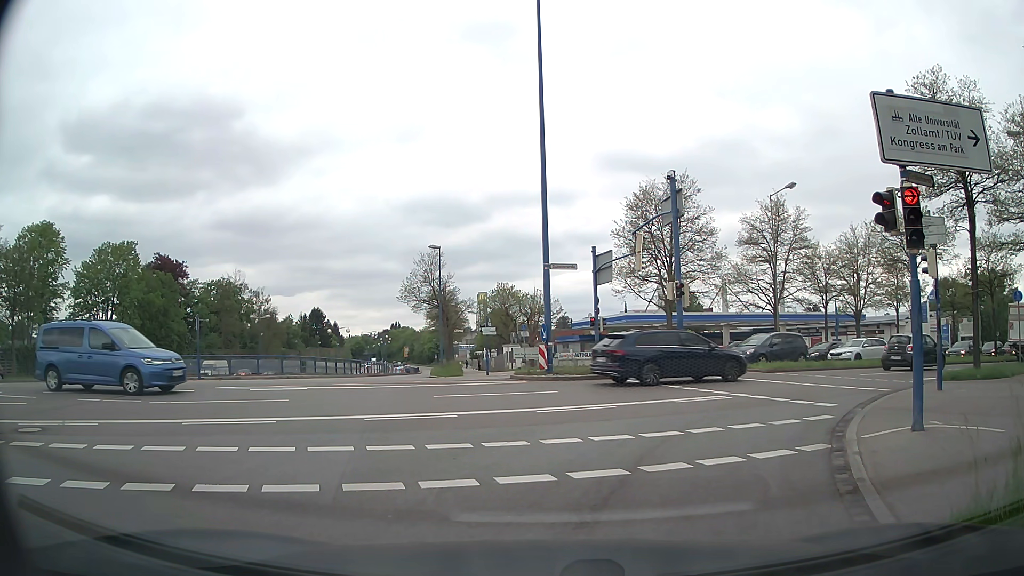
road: trunk_link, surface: asphalt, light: Day
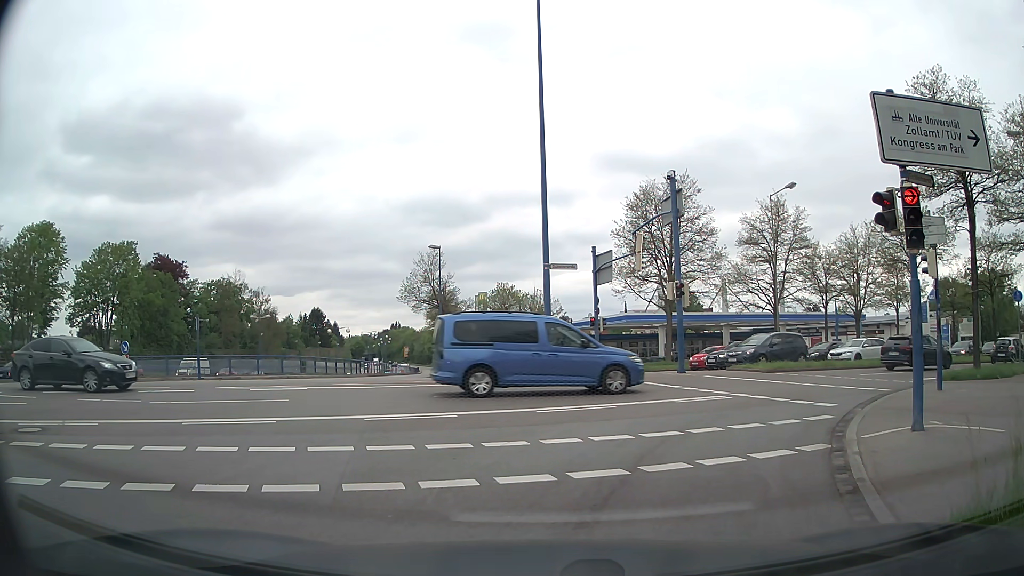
(0.0, 0.0) m; 0°
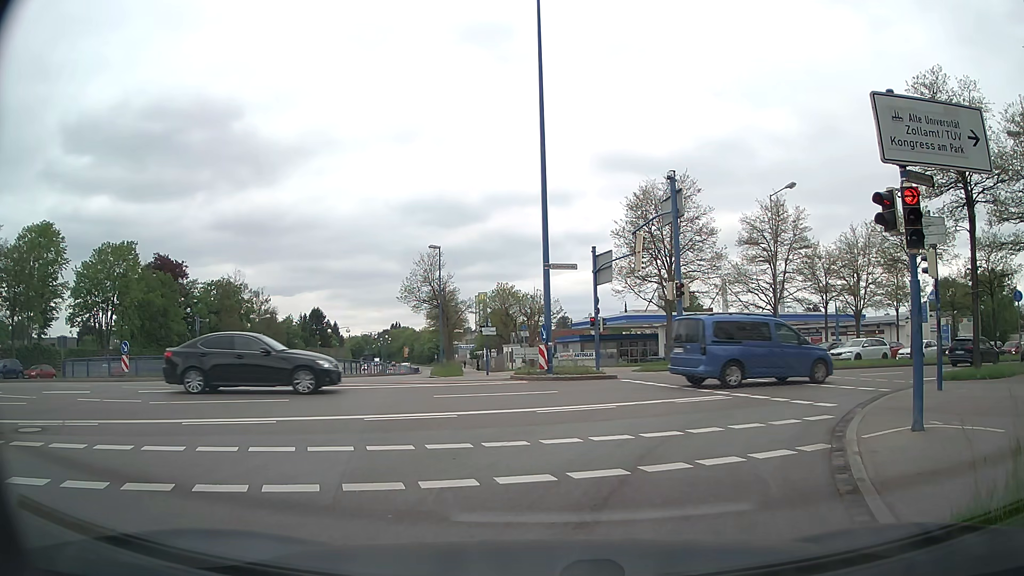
(0.0, 0.0) m; 0°
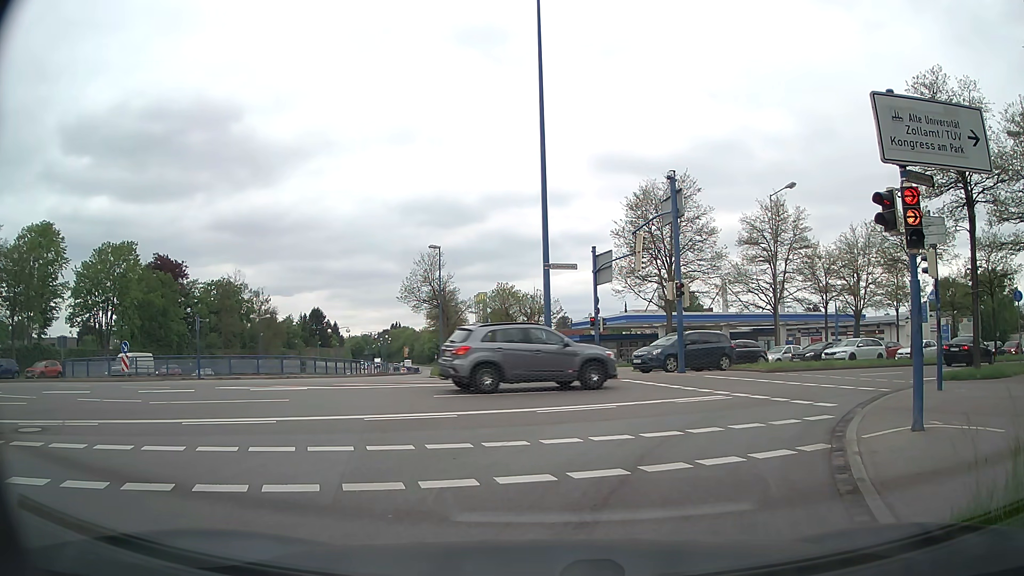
(0.0, 0.0) m; 0°
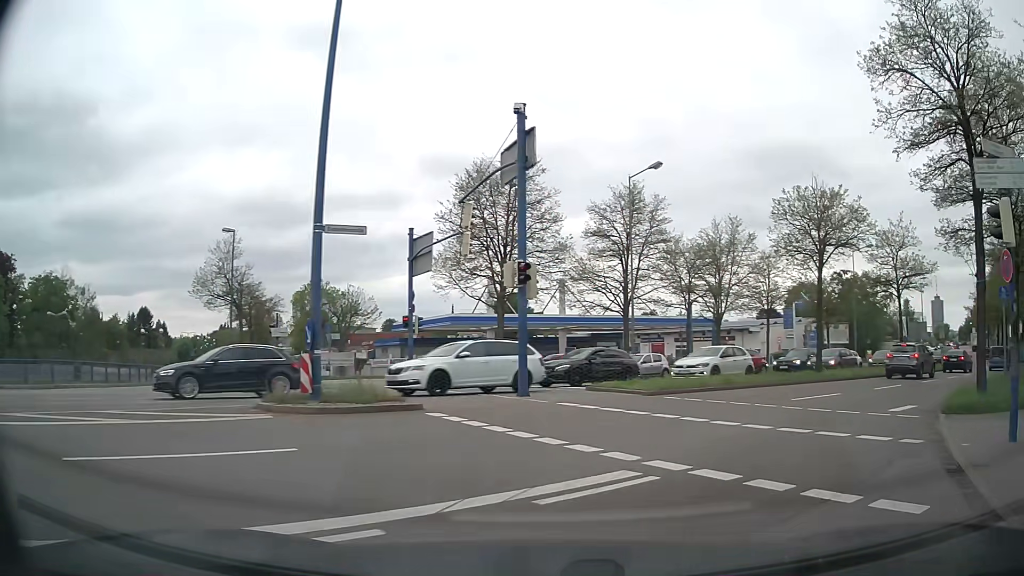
(+0.8, +8.3) m; +14°
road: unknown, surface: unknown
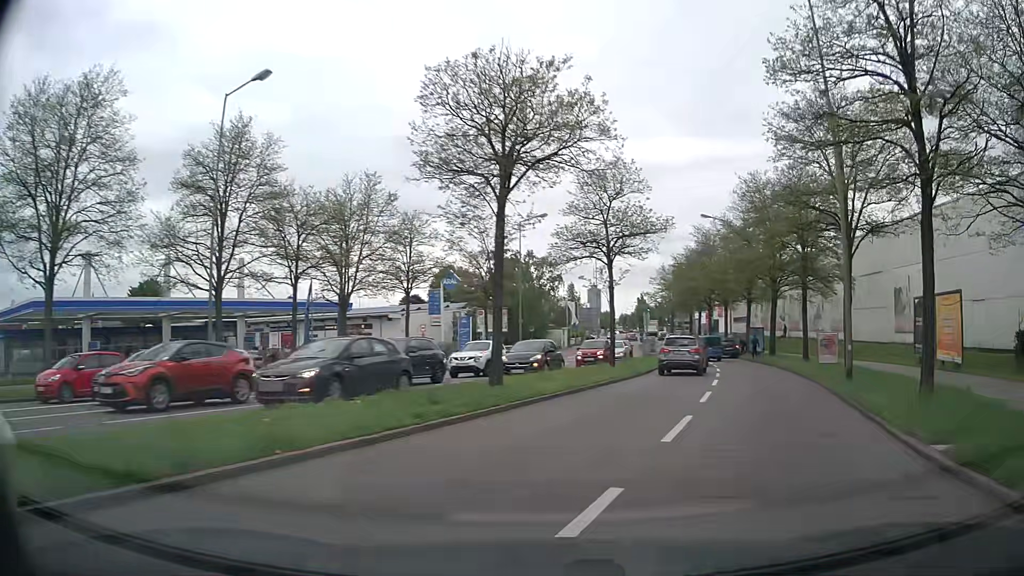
(+3.8, +12.9) m; +31°
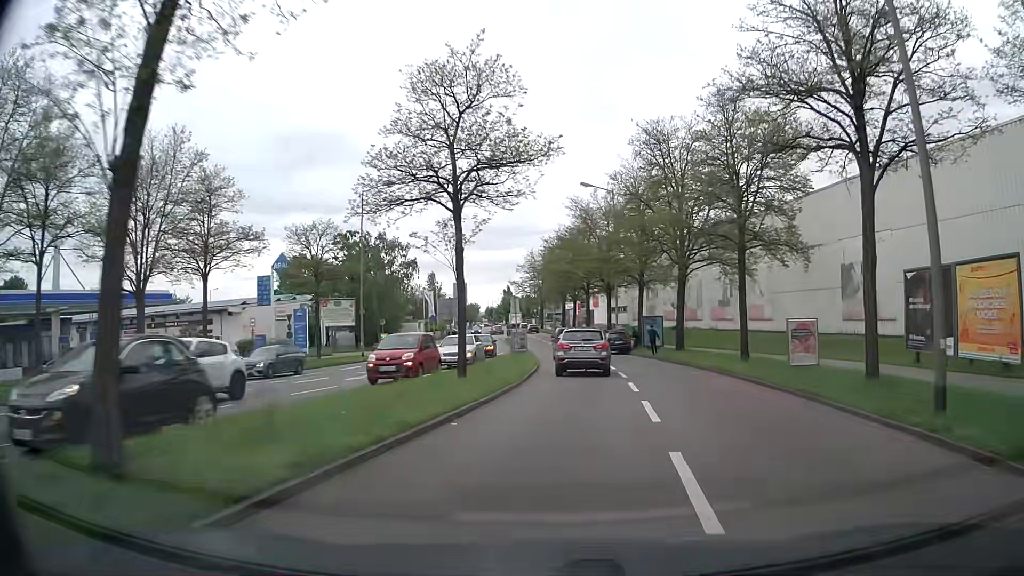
(+1.2, +10.5) m; +11°
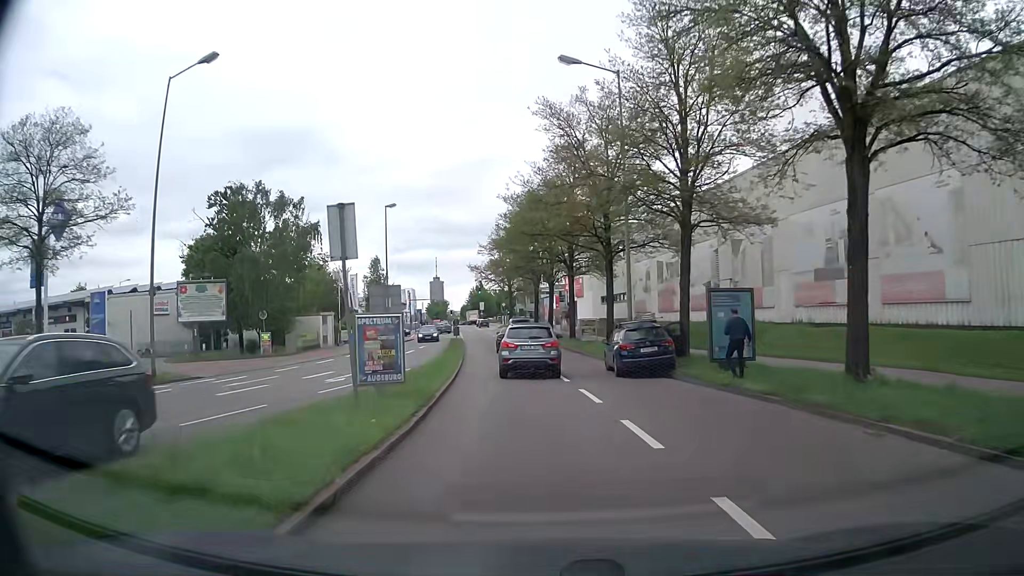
(+1.4, +24.5) m; +2°
(0, +10) (-1, +20) (-1, +30) (-2, +40) (-3, +50) (-3, +60) (-4, +70) (-5, +80) (-6, +90) (-7, +100) m
